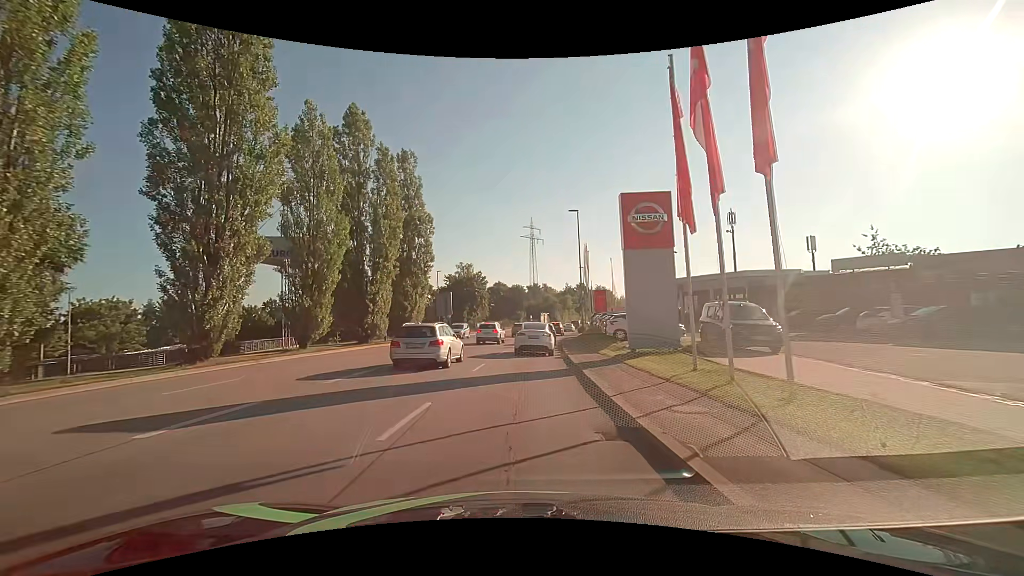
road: tertiary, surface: asphalt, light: Day
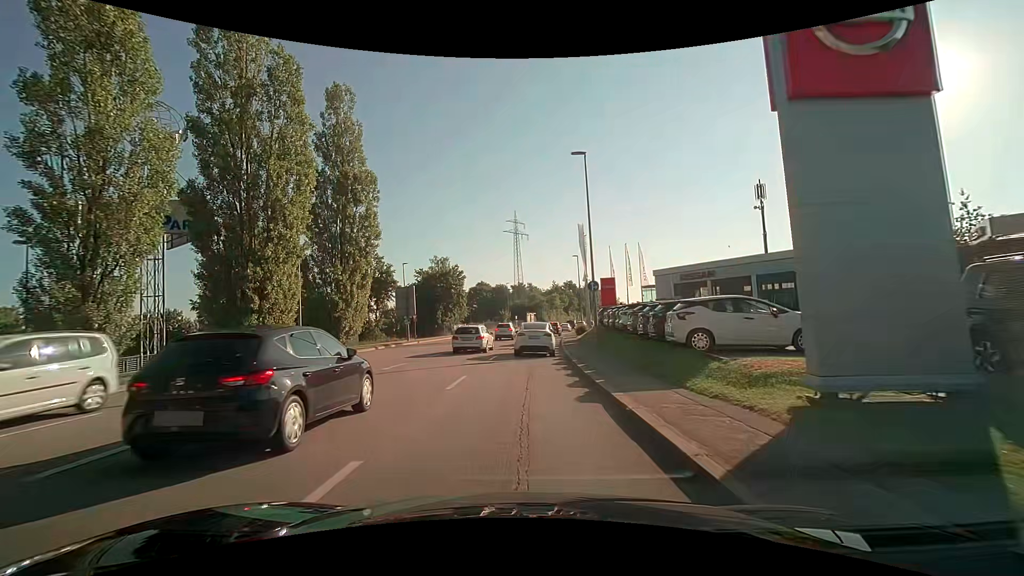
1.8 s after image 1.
(+0.2, +13.2) m; +2°
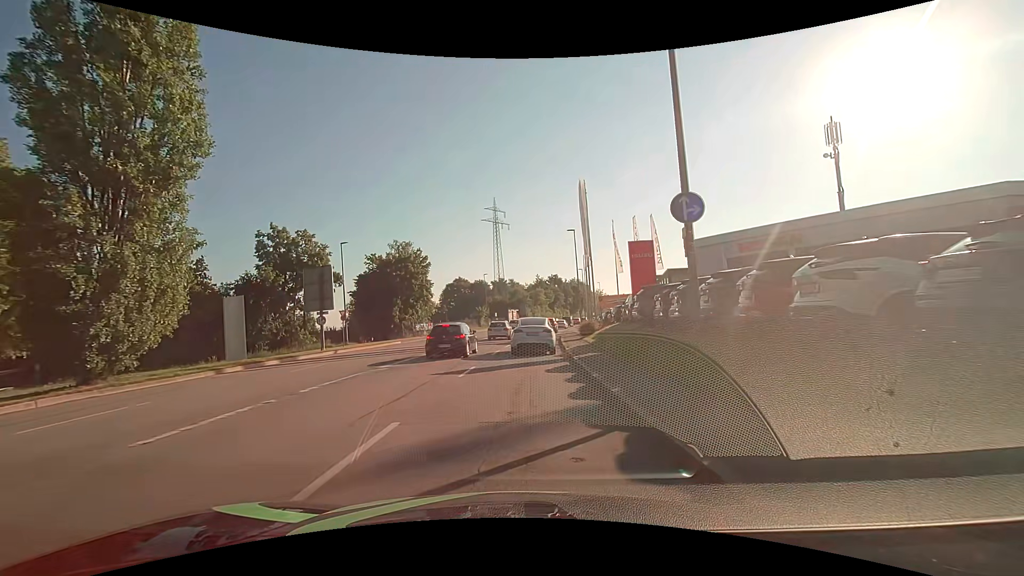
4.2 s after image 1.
(+0.2, +16.5) m; +1°
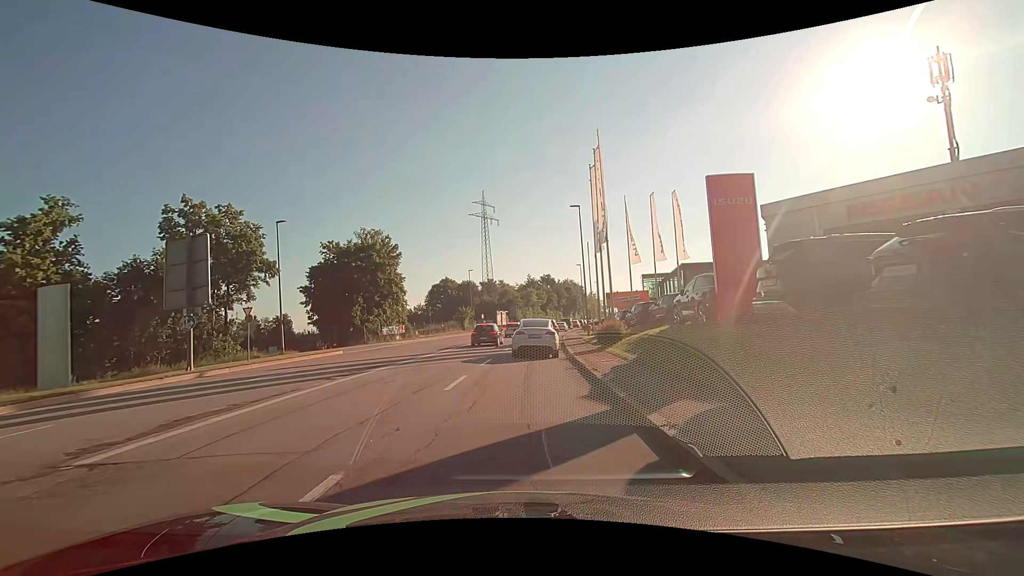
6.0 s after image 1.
(+0.2, +11.3) m; +1°
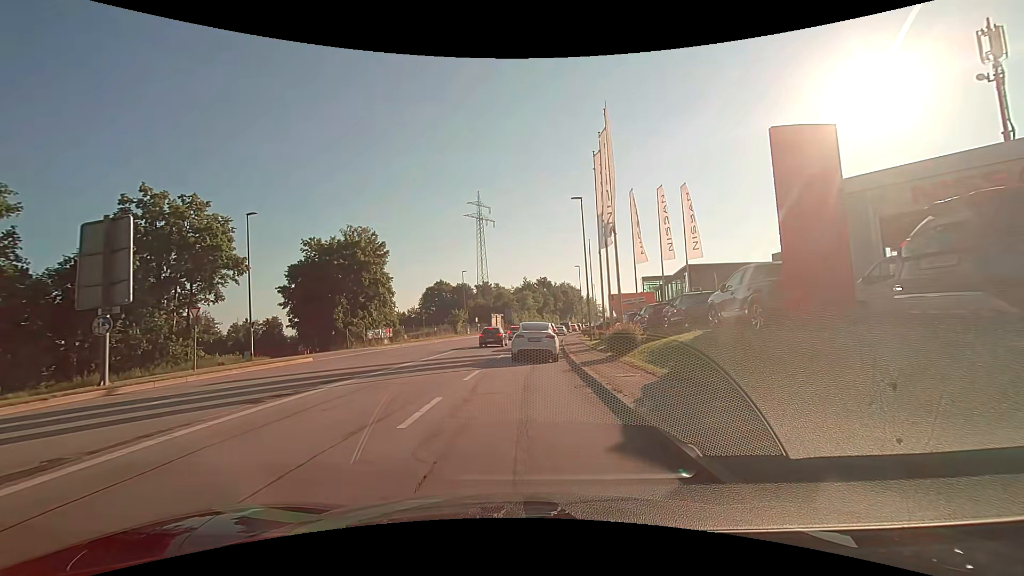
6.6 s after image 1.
(0.0, +3.6) m; +1°
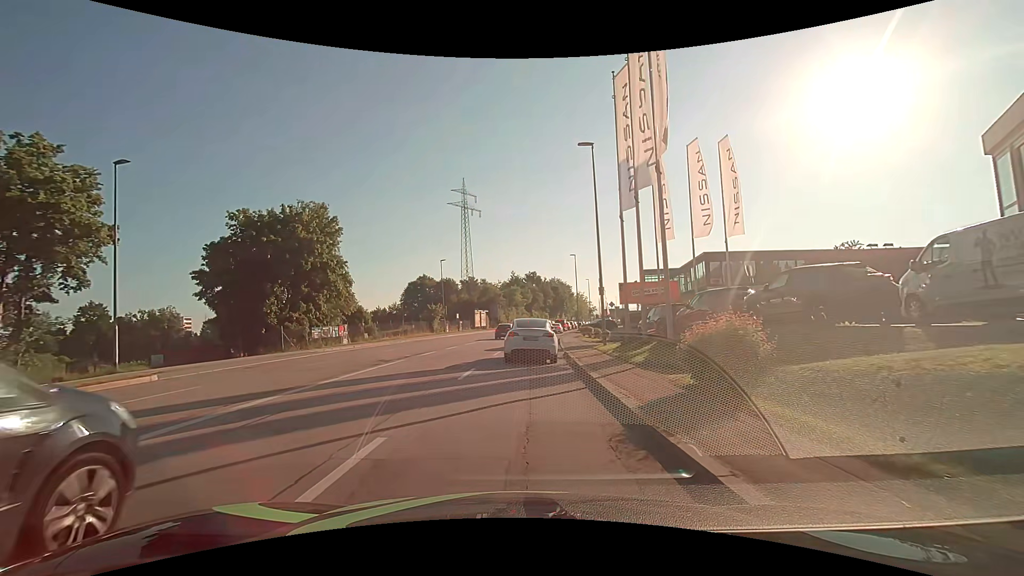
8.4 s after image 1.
(0.0, +10.1) m; +1°
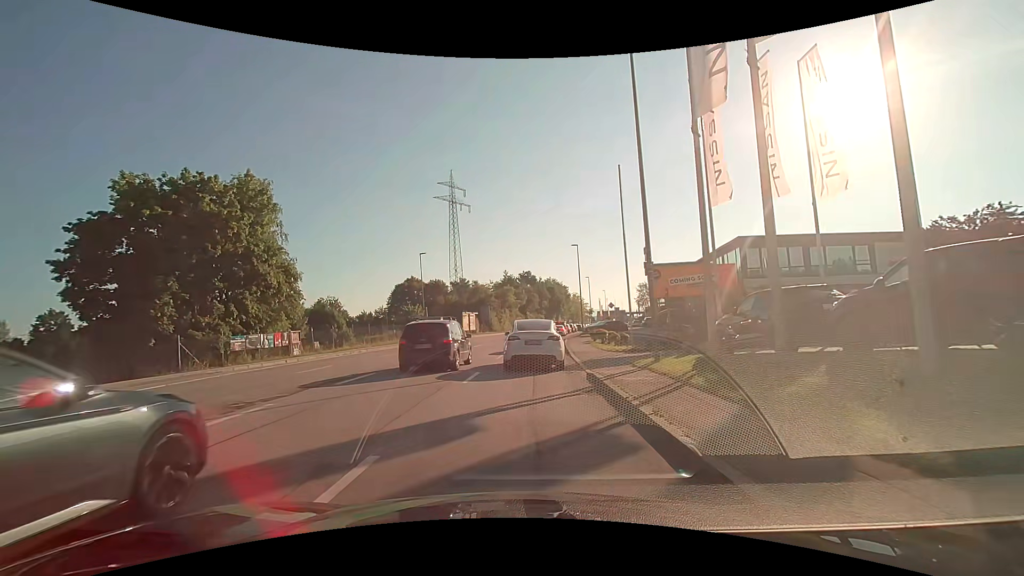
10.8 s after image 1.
(0.0, +10.0) m; +1°
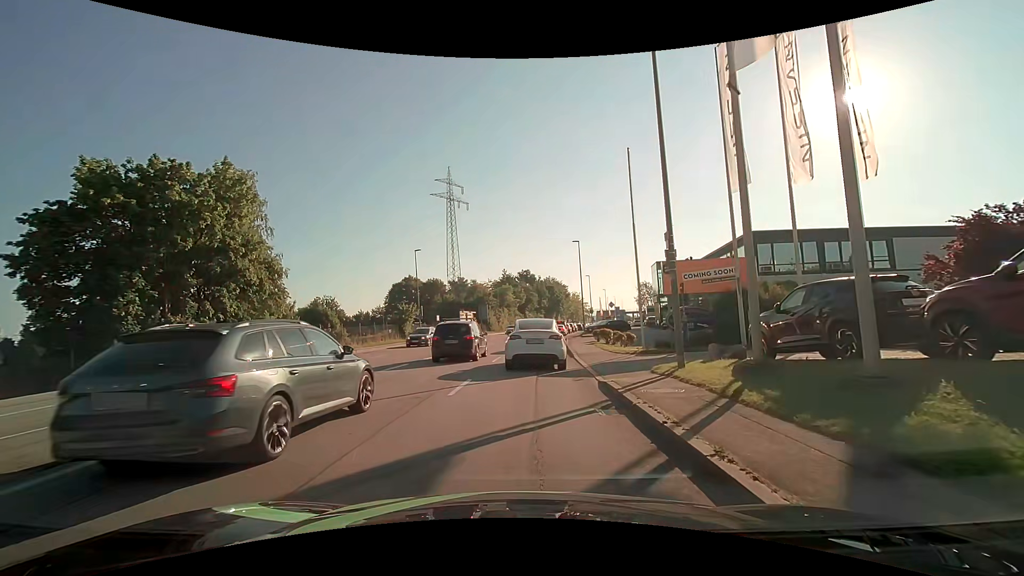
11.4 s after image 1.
(0.0, +2.2) m; -1°
(0, +10) (+1, +20) (+1, +30) (+2, +40) (+3, +50) (+5, +60) (+6, +70) (+8, +80) (+9, +89) (+11, +99) m
